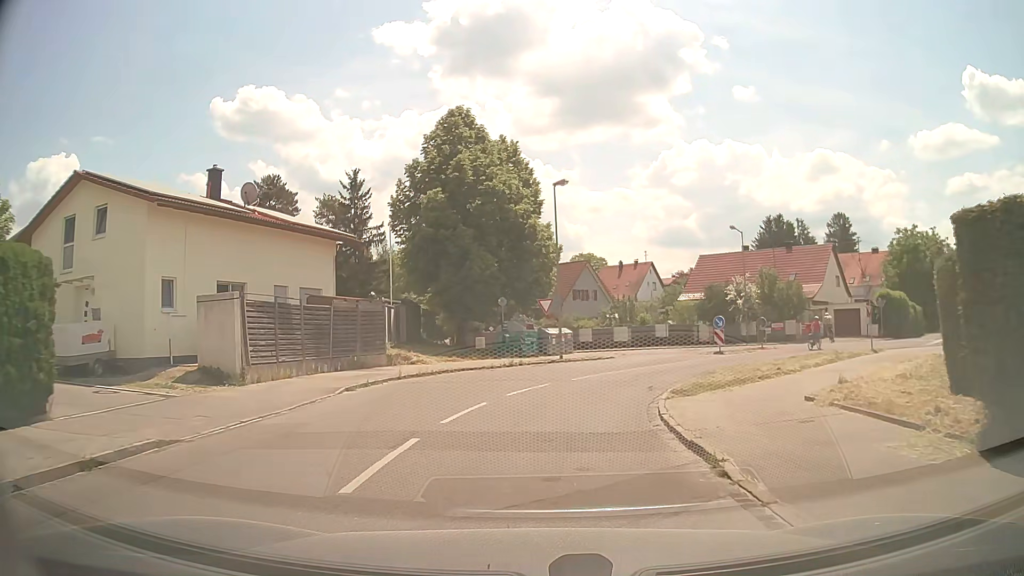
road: residential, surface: asphalt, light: Day
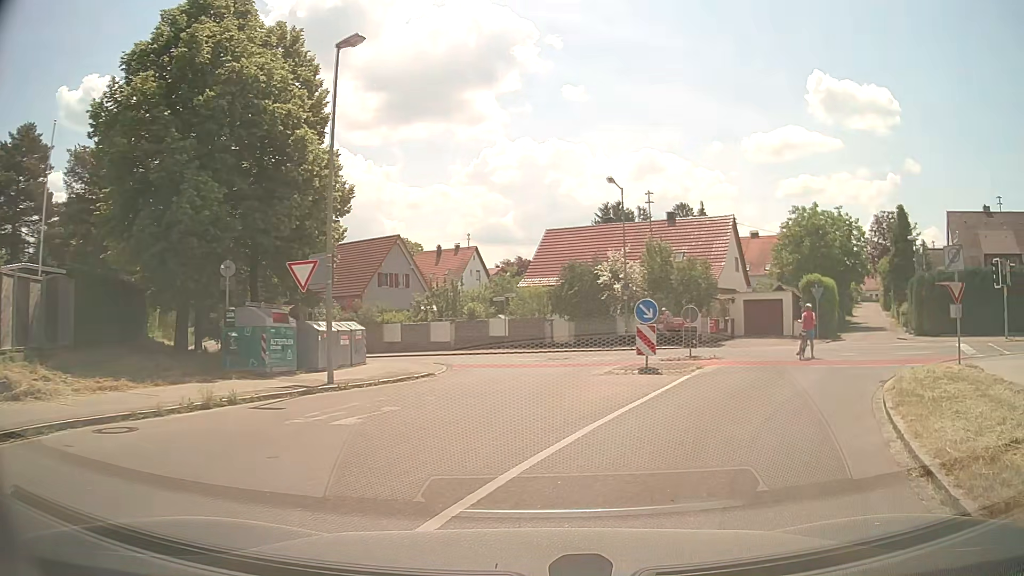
(+1.1, +16.3) m; +15°
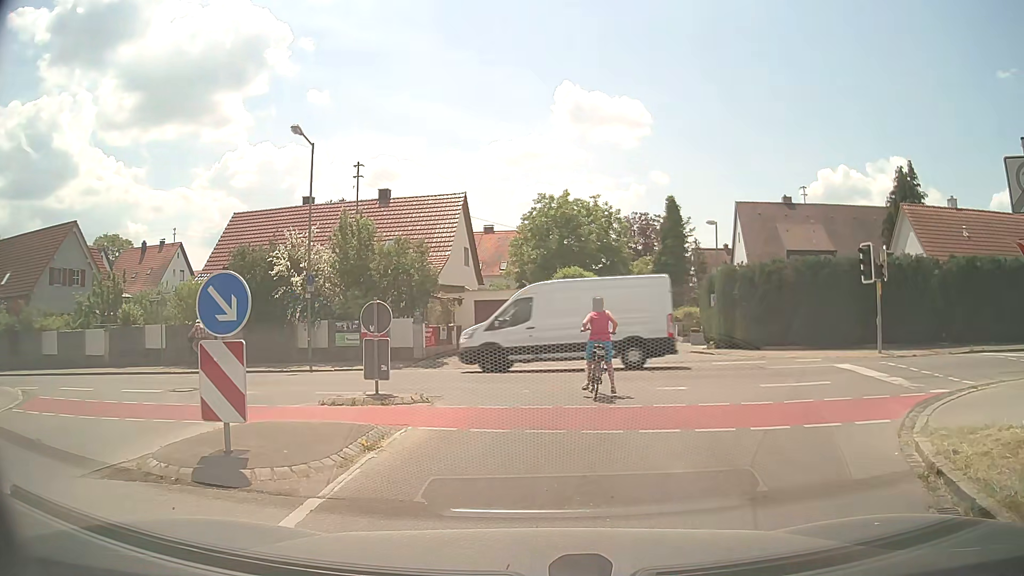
(+2.4, +10.2) m; +24°
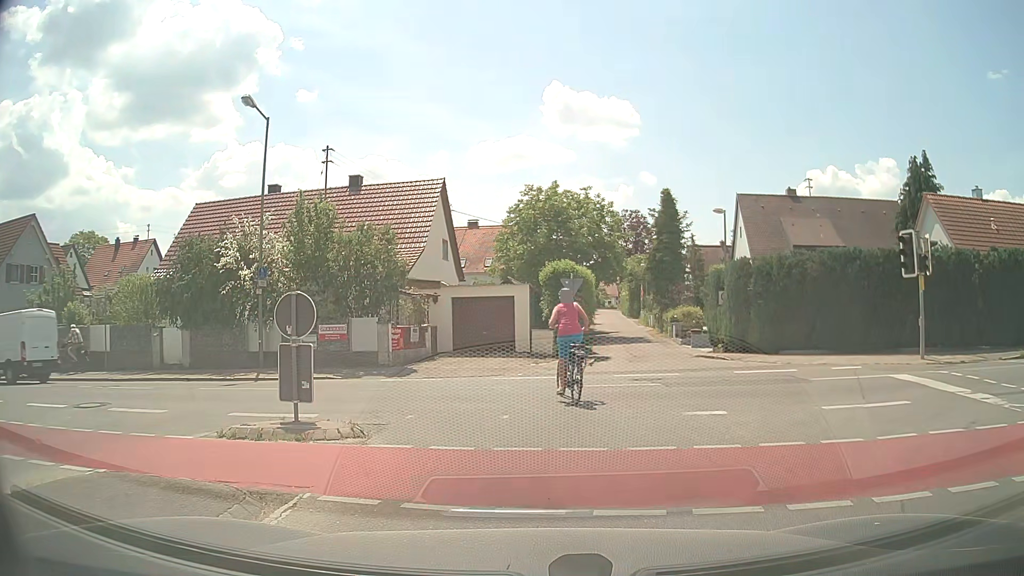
(0.0, +3.5) m; +1°
